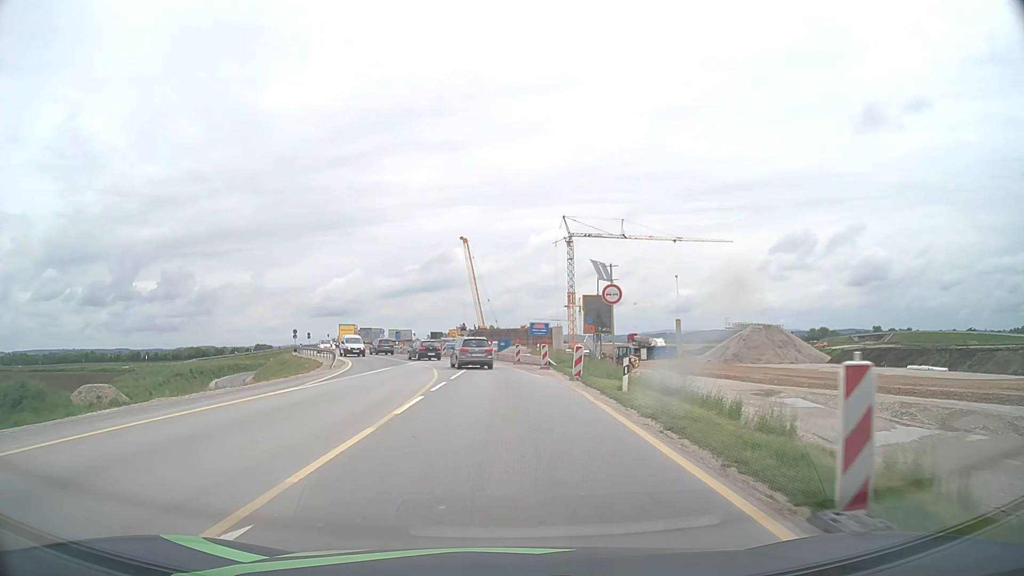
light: Day
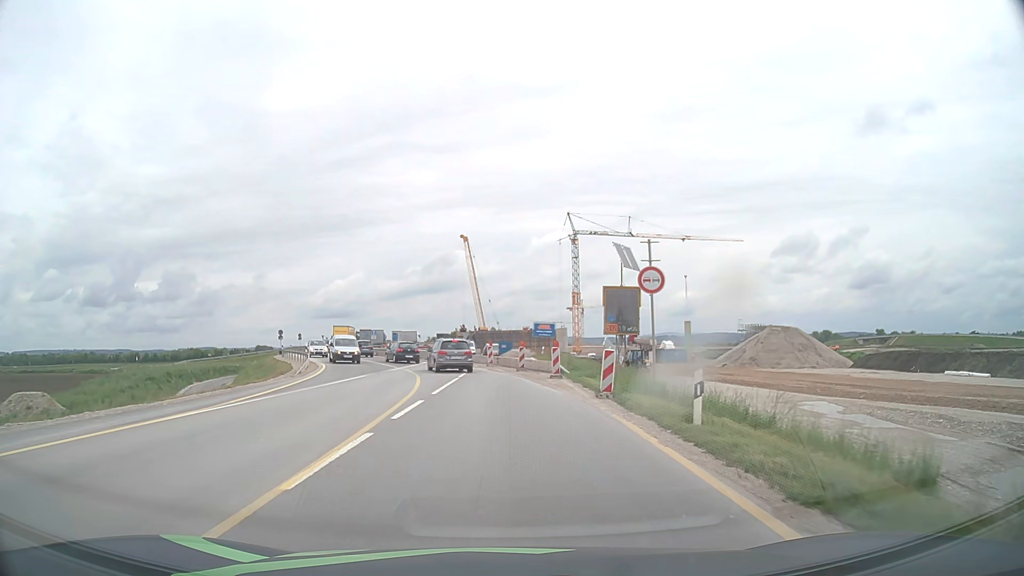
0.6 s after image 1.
(0.0, +6.4) m; 0°
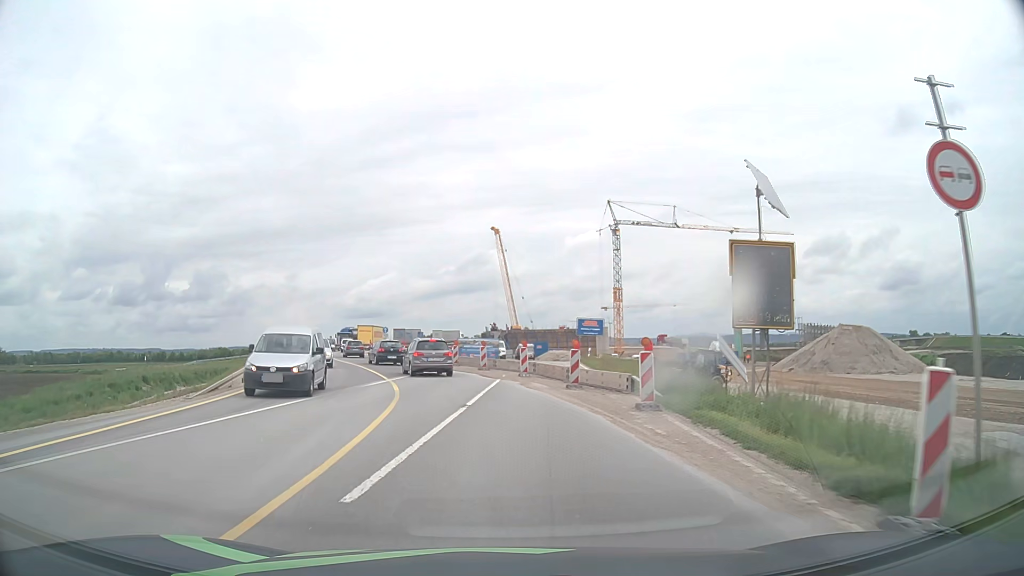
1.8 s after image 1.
(-0.2, +12.3) m; -3°
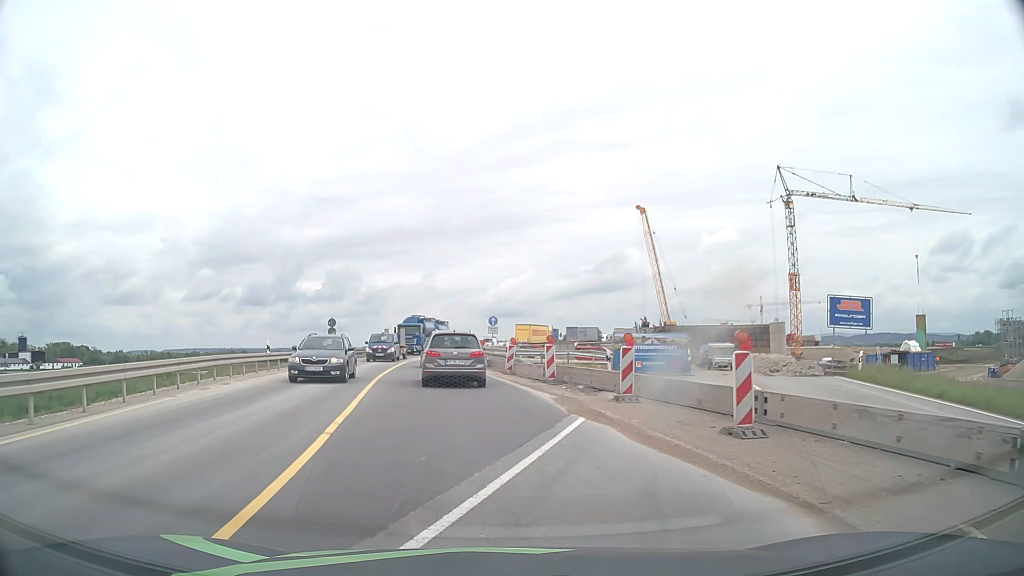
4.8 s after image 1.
(-2.2, +24.1) m; -11°
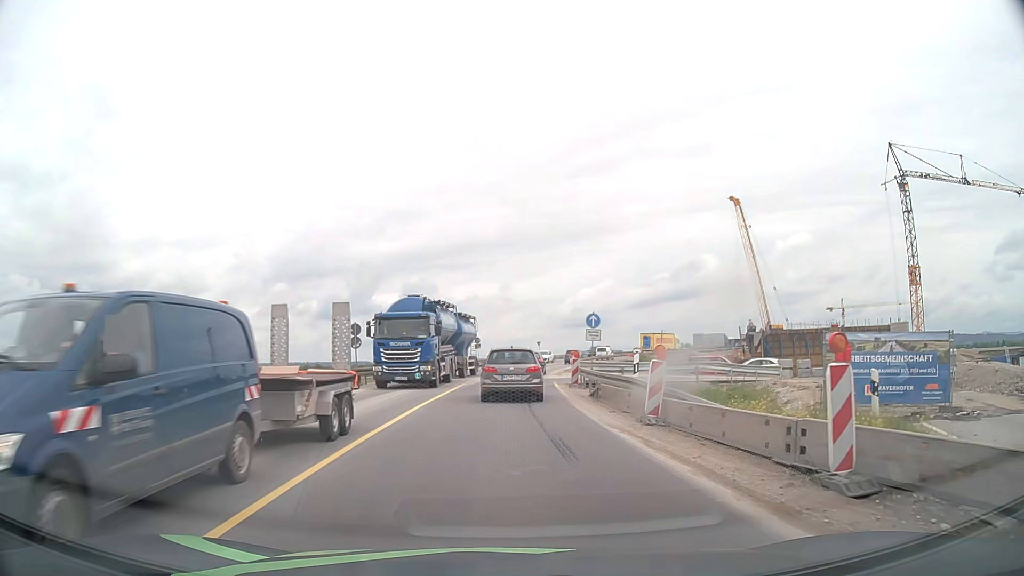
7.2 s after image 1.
(-1.1, +14.7) m; -8°
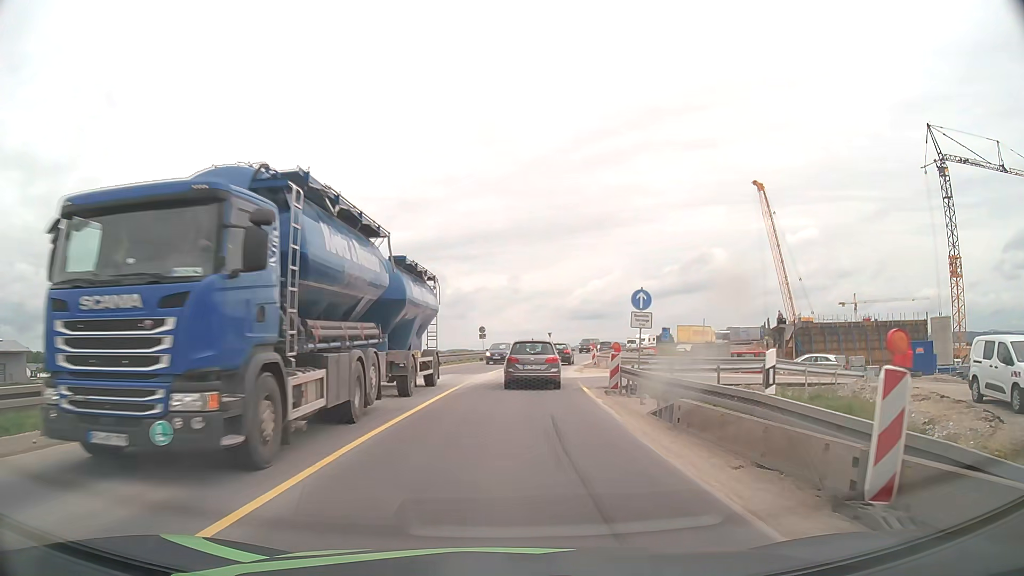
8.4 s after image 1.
(0.0, +8.1) m; 0°
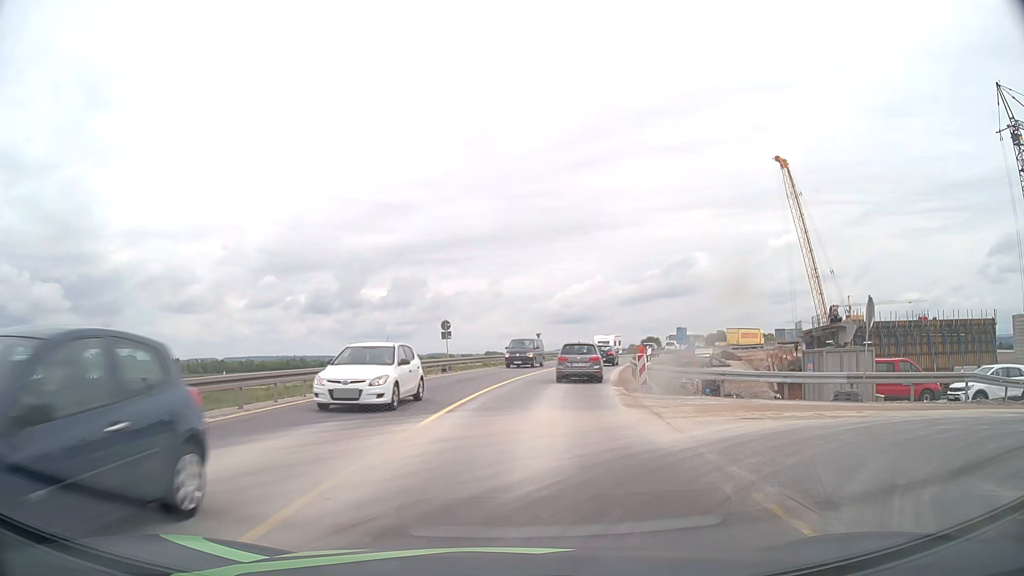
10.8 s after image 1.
(+0.2, +19.8) m; +1°
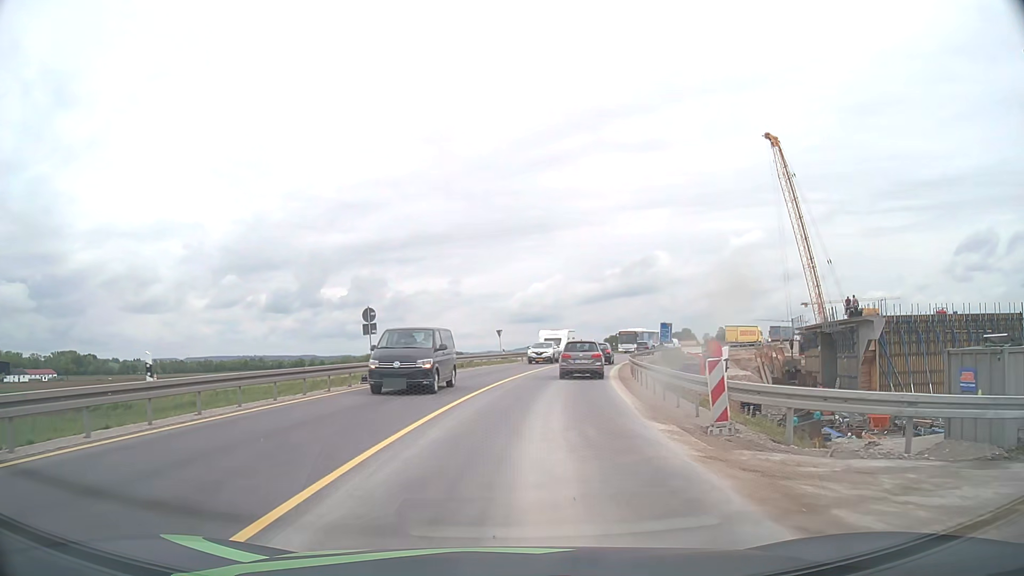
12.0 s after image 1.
(+0.4, +11.8) m; +4°
(0, +10) (+1, +20) (+3, +30) (+4, +40) (+7, +49) (+9, +59) (+12, +69) (+16, +78) (+20, +87) (+25, +96) m
